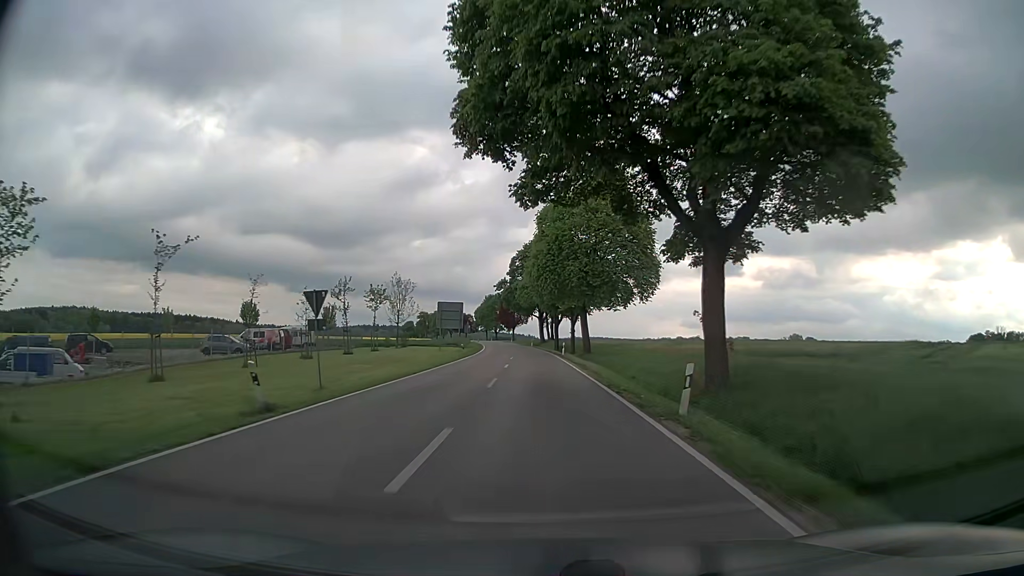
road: secondary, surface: asphalt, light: Day
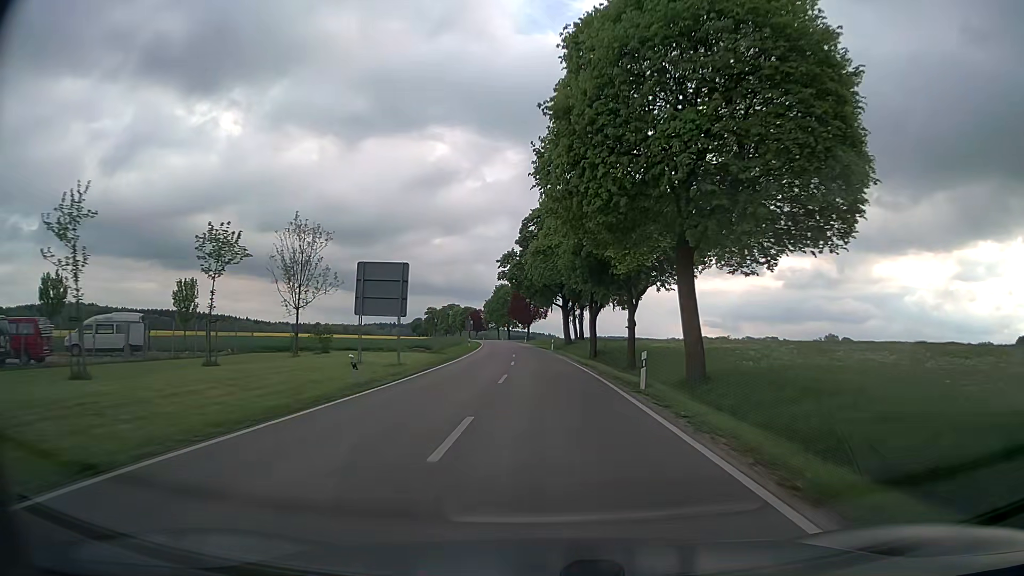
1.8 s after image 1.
(-0.6, +35.0) m; -2°
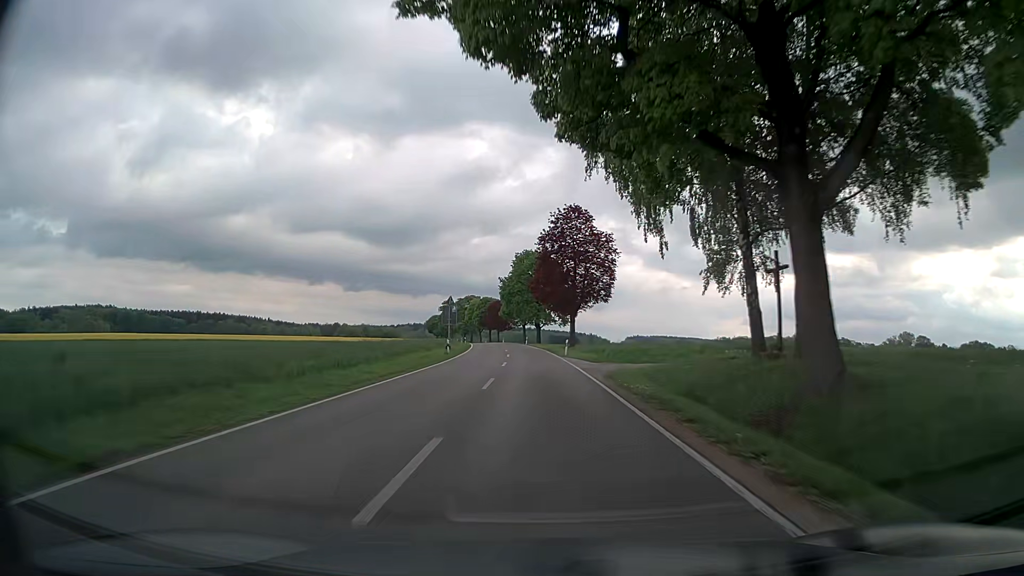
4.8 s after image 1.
(-1.7, +62.9) m; -3°
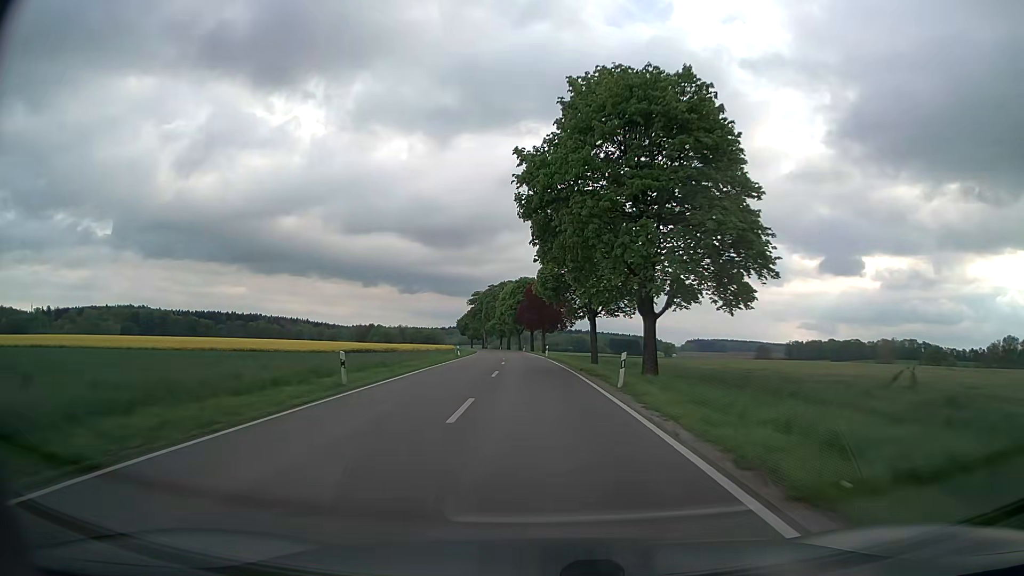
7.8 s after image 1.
(-2.5, +67.0) m; -5°
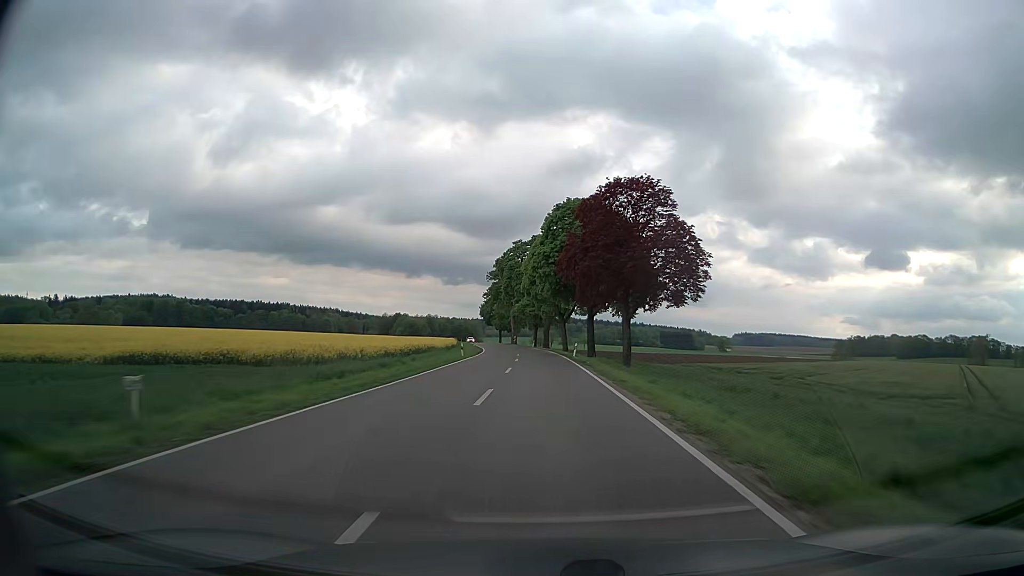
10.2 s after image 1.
(-1.8, +57.8) m; -3°
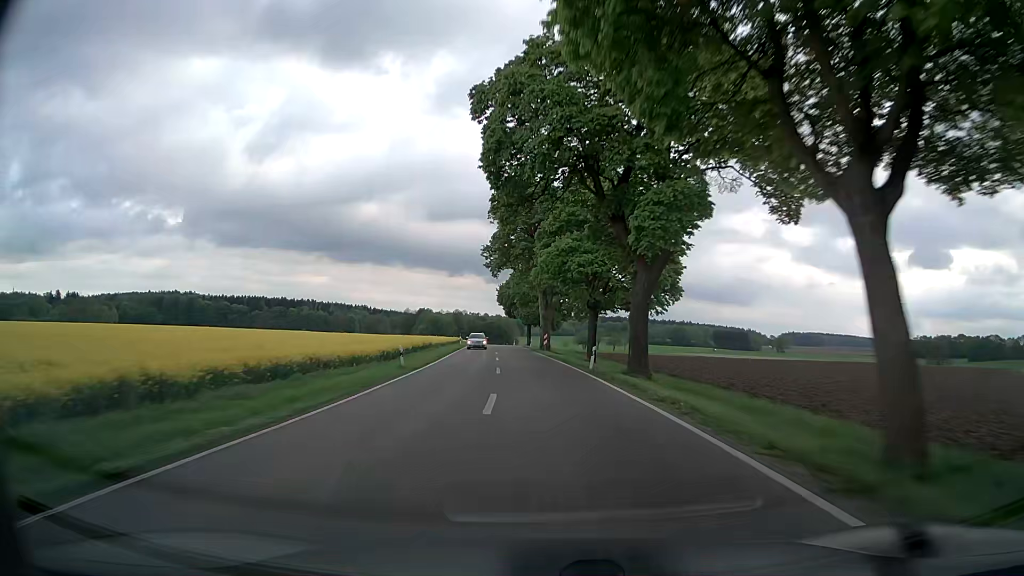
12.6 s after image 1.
(-1.6, +62.0) m; -4°
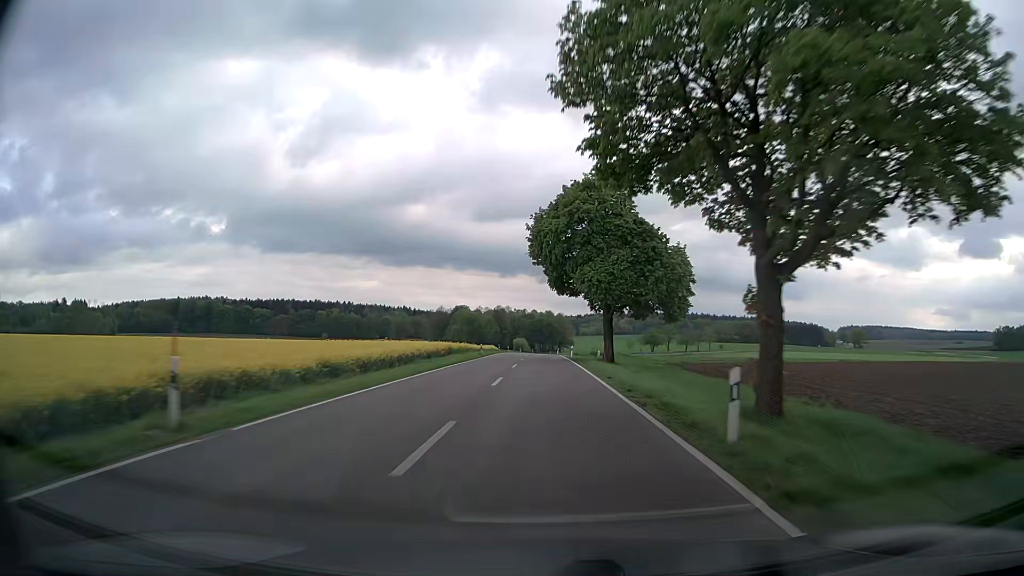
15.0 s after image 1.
(-2.7, +65.5) m; -4°
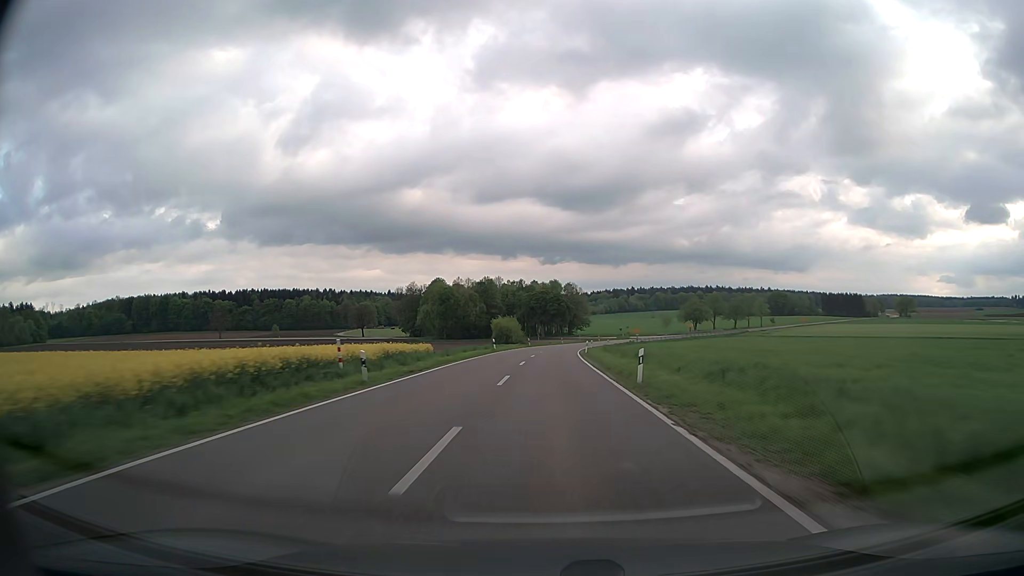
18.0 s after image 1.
(-0.3, +85.1) m; 0°
(0, +10) (0, +20) (0, +30) (0, +40) (+1, +50) (+1, +60) (+2, +70) (+3, +80) (+4, +90) (+5, +100) m
